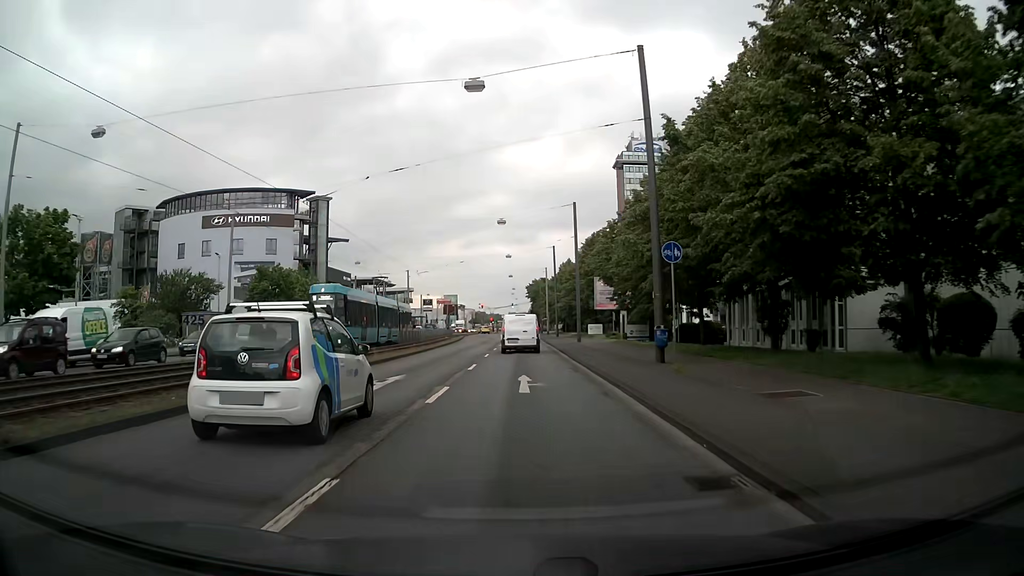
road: primary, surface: asphalt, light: Day
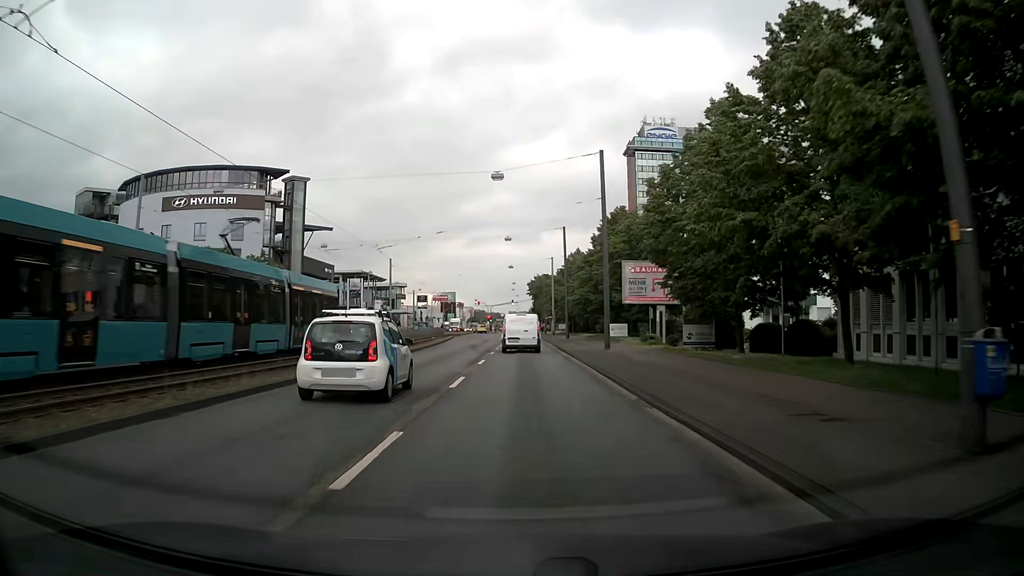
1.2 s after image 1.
(-0.2, +15.5) m; 0°
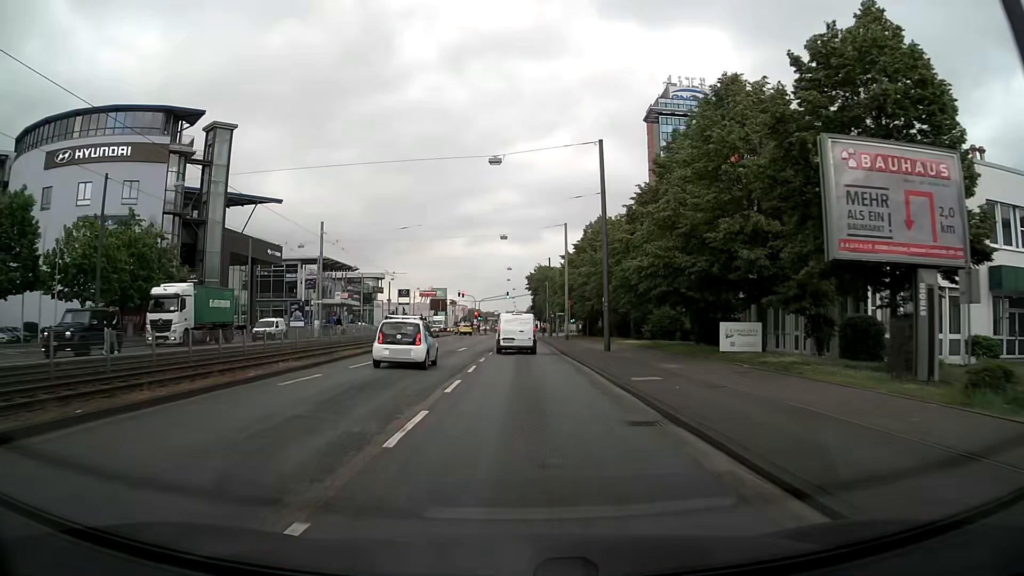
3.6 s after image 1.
(0.0, +31.0) m; 0°
